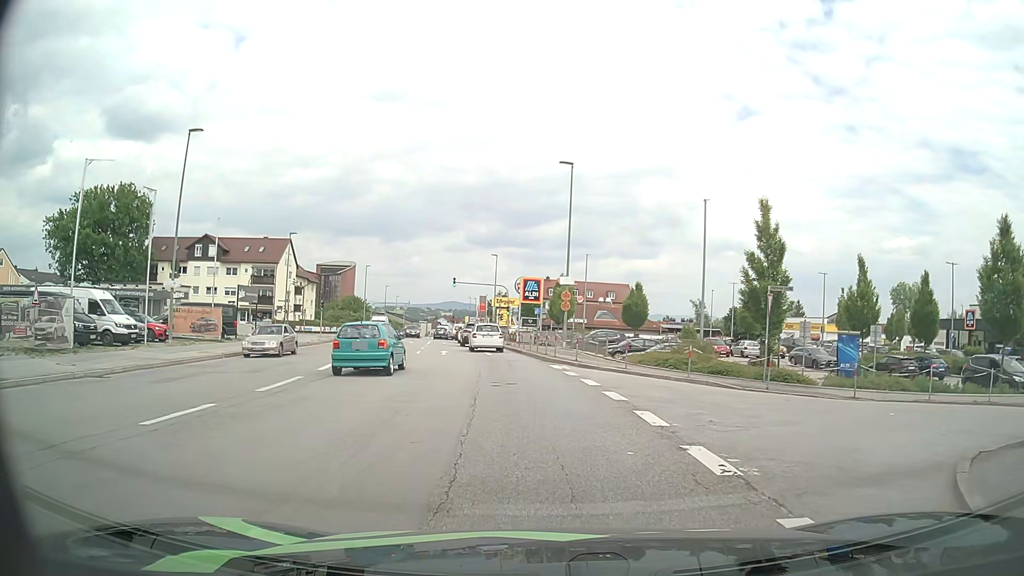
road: tertiary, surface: asphalt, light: Day
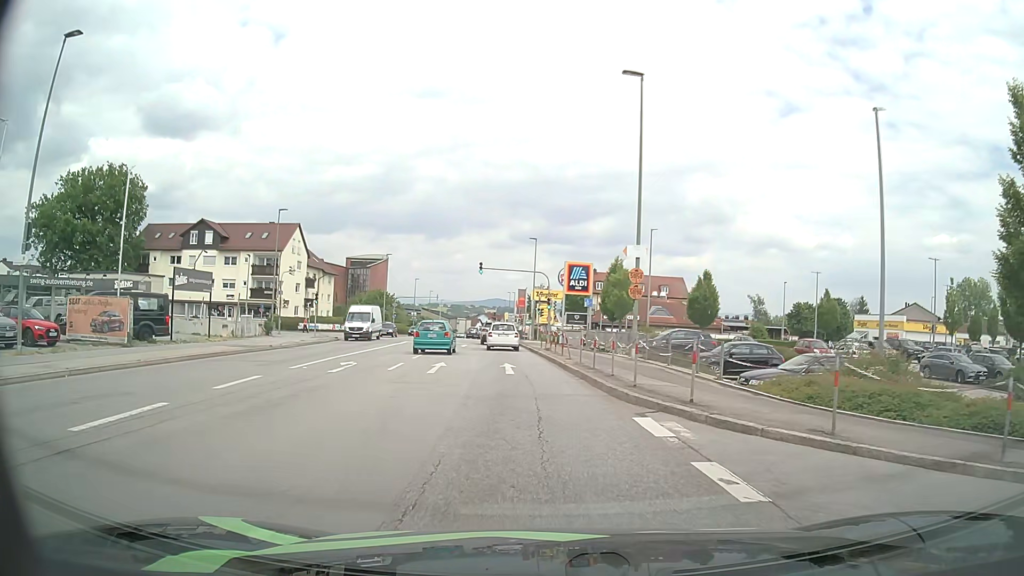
(-0.4, +13.3) m; -3°
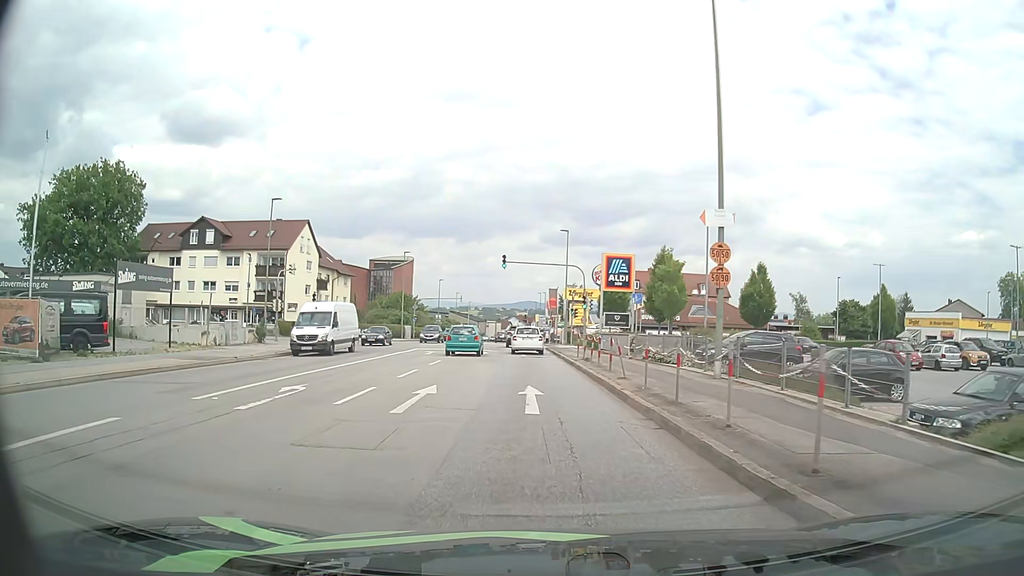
(-0.2, +7.5) m; -3°
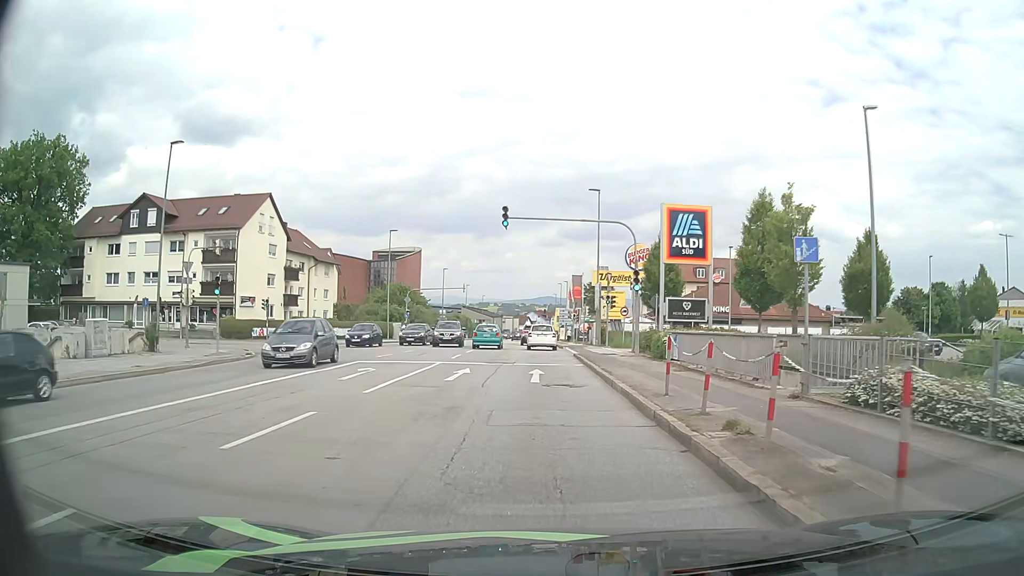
(-0.2, +16.7) m; -2°
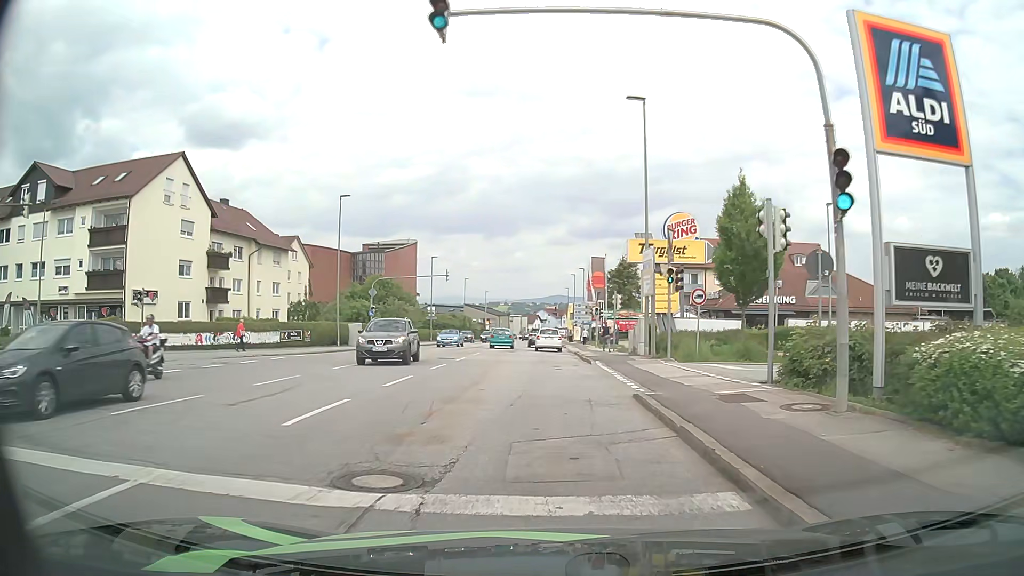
(0.0, +18.3) m; -2°
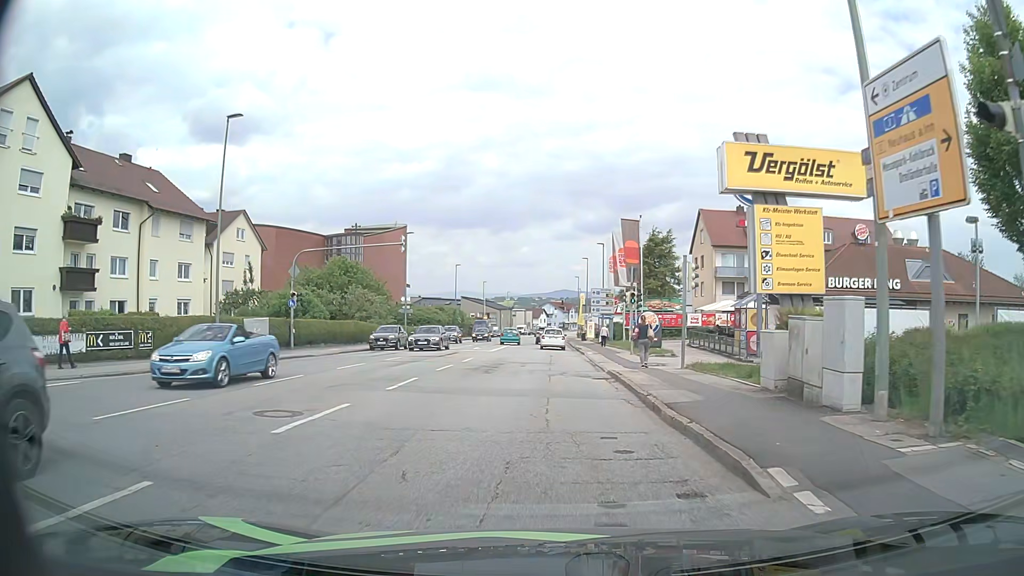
(+0.5, +18.4) m; +2°
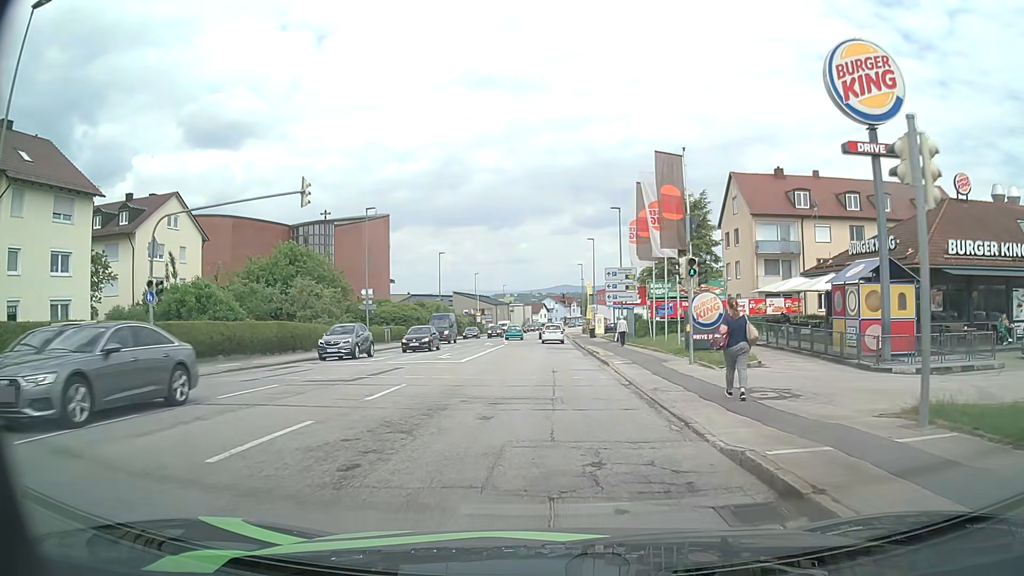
(-0.1, +13.9) m; 0°
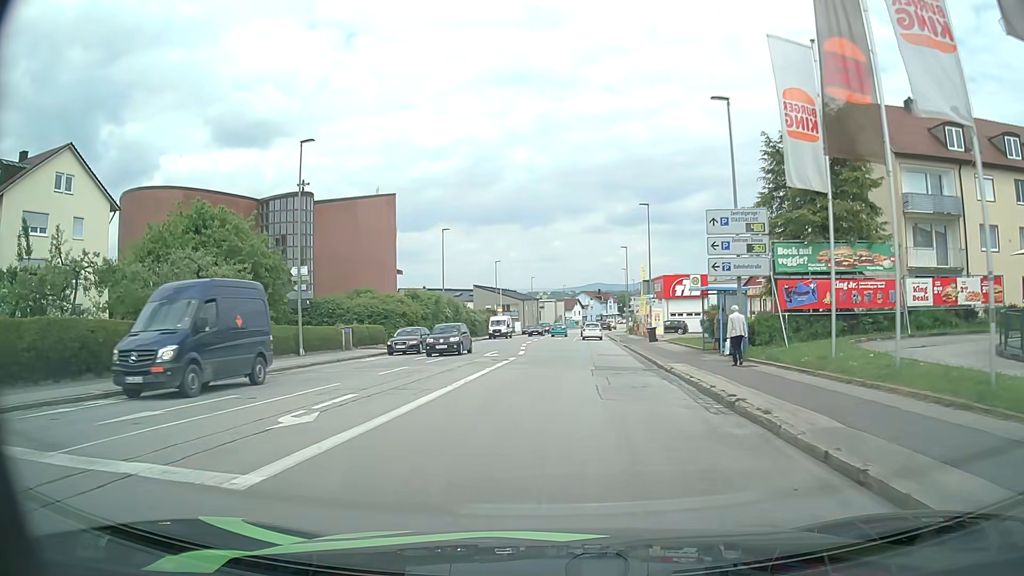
(-0.4, +19.8) m; -3°
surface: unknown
